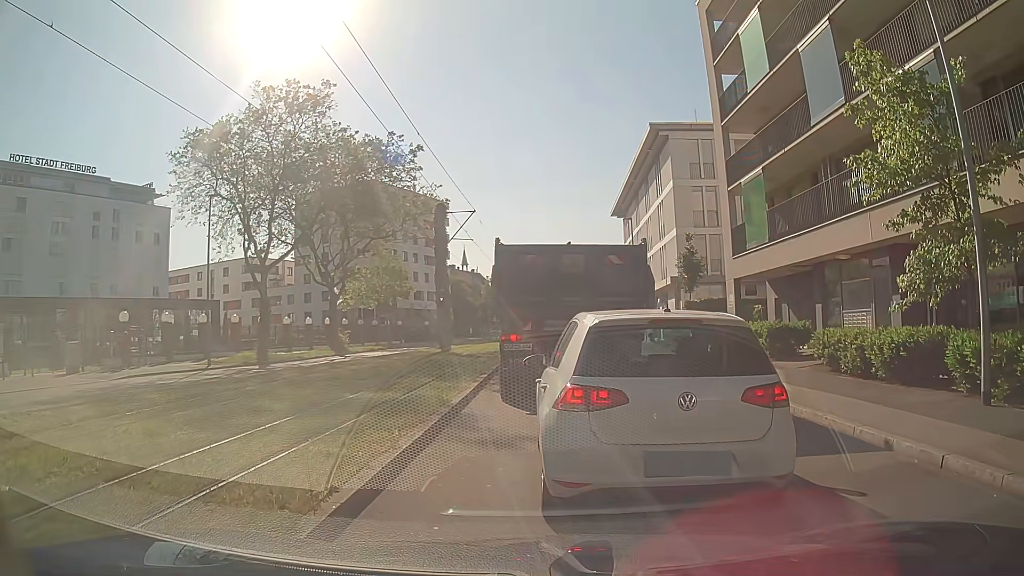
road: secondary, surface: asphalt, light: Day
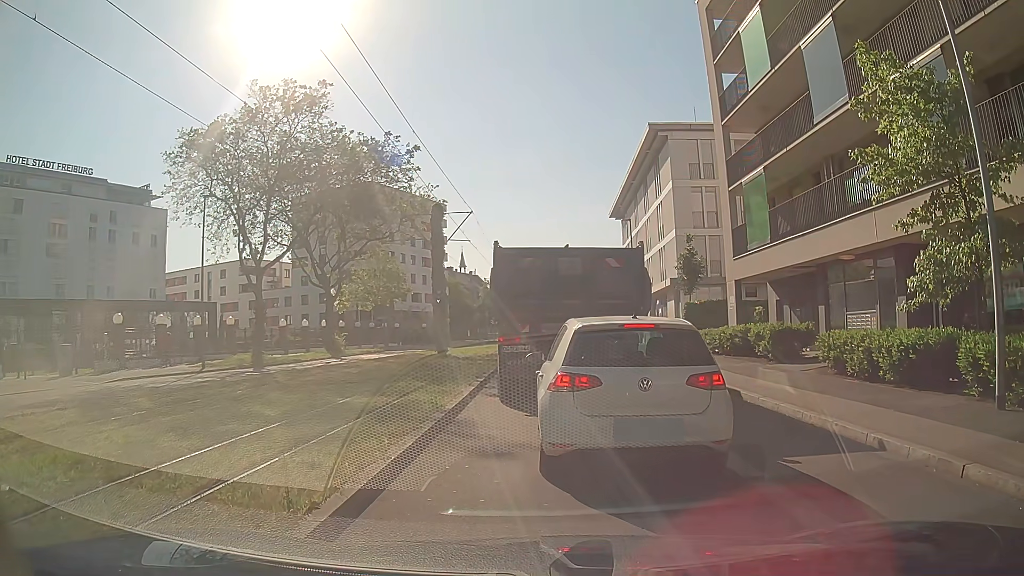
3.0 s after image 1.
(0.0, +0.4) m; 0°
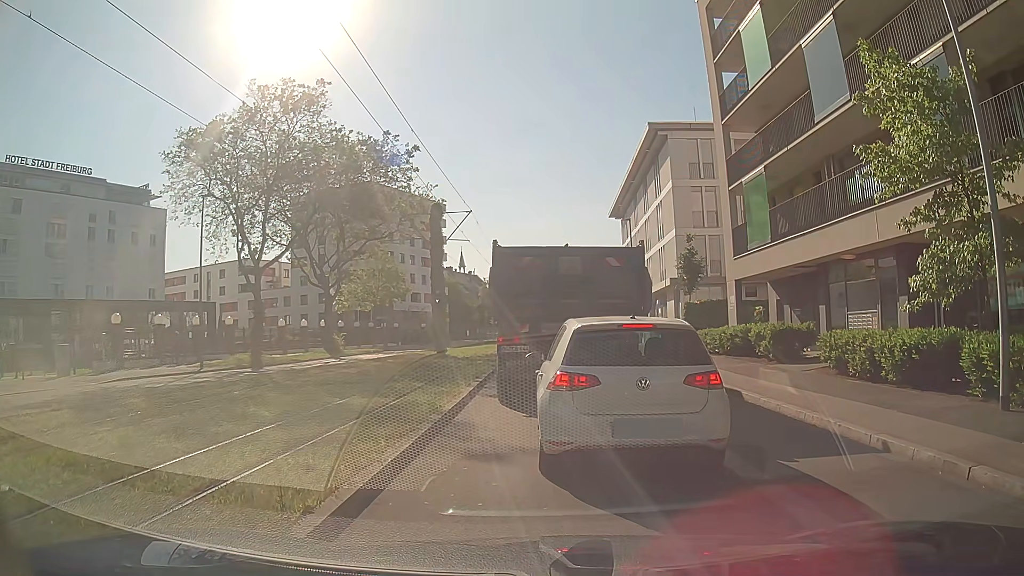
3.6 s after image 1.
(0.0, +0.1) m; 0°
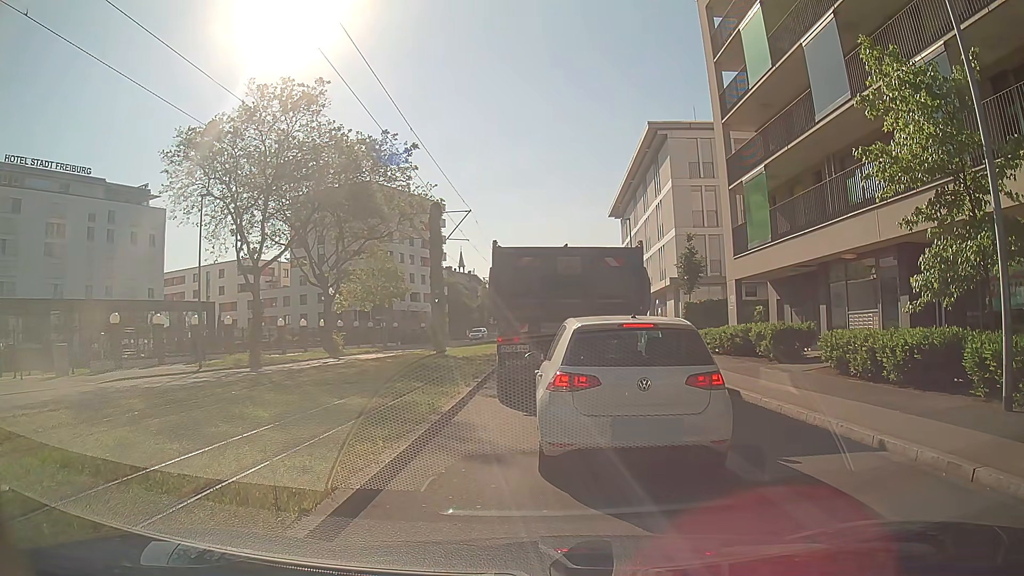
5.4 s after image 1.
(0.0, +0.1) m; 0°
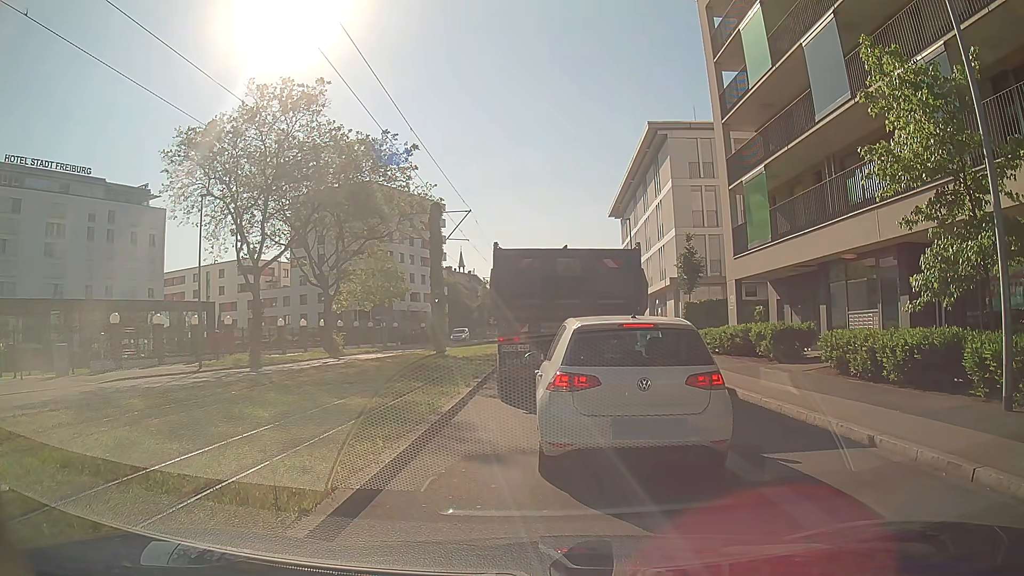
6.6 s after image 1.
(0.0, 0.0) m; 0°
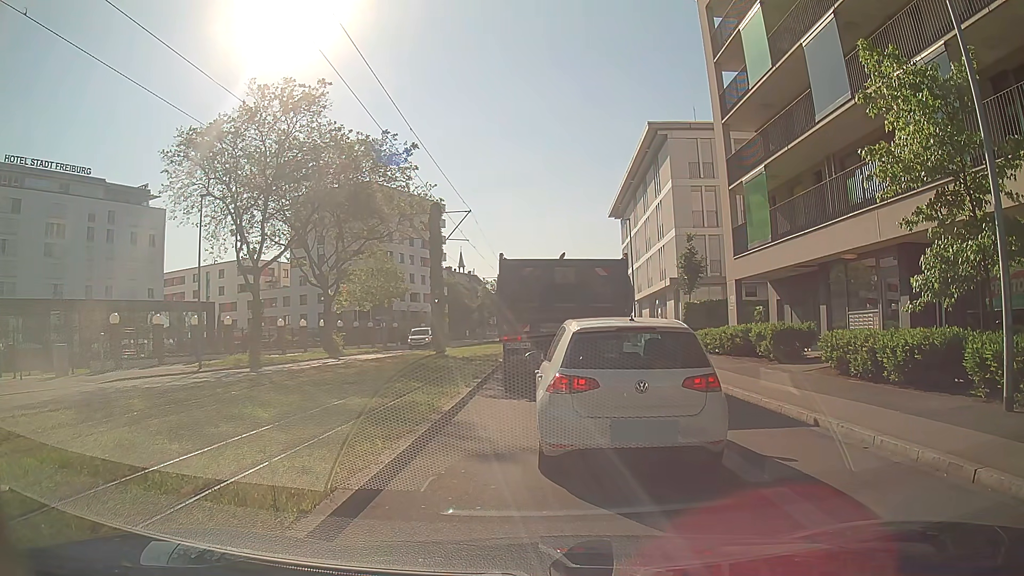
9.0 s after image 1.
(0.0, 0.0) m; 0°
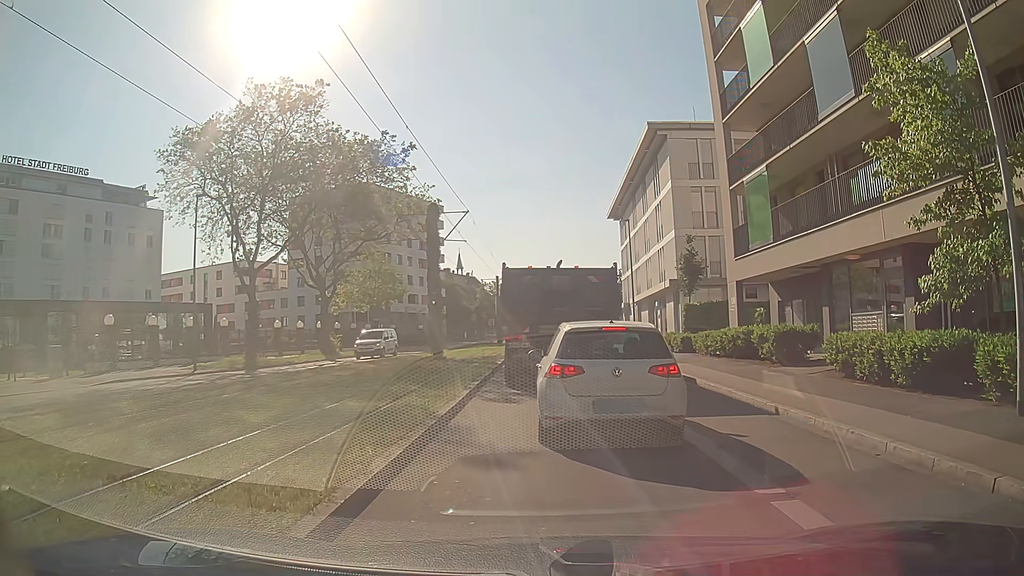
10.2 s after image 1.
(0.0, +0.4) m; 0°
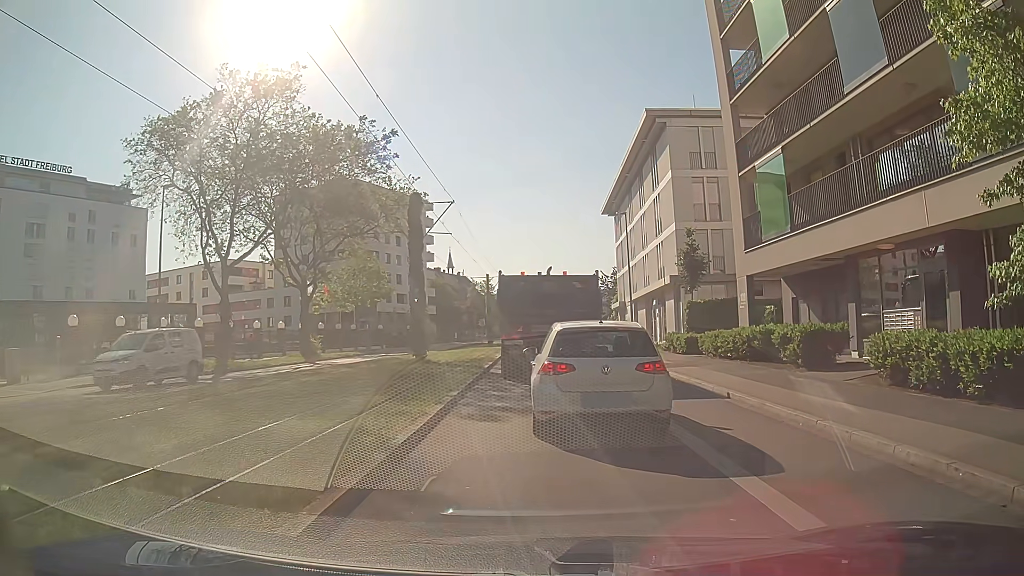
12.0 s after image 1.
(0.0, +2.7) m; -1°
(0, +10) (0, +20) (0, +30) (0, +40) (+1, +50) (+1, +60) (+2, +70) (+3, +80) (+4, +90) (+5, +100) m
